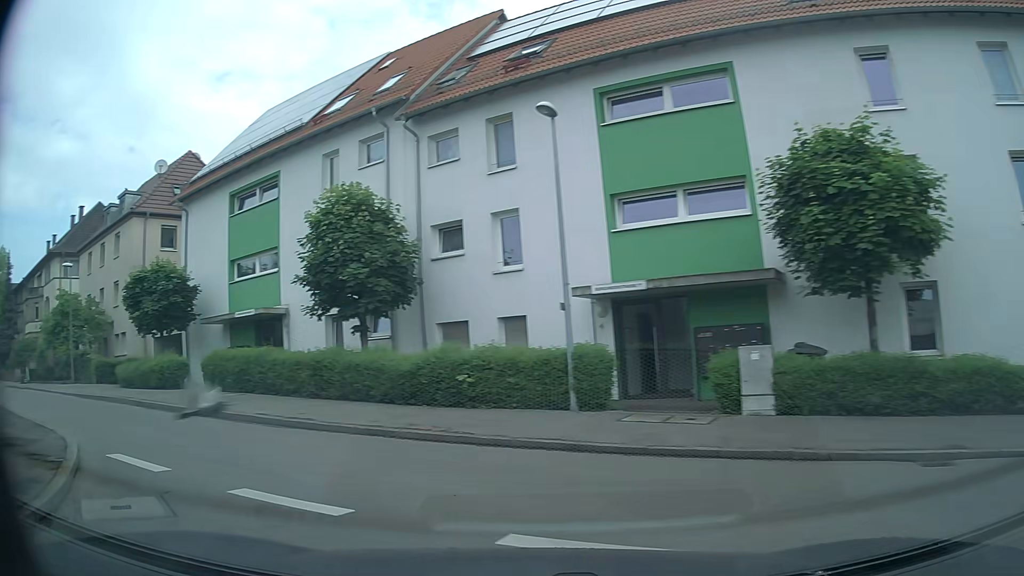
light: Day
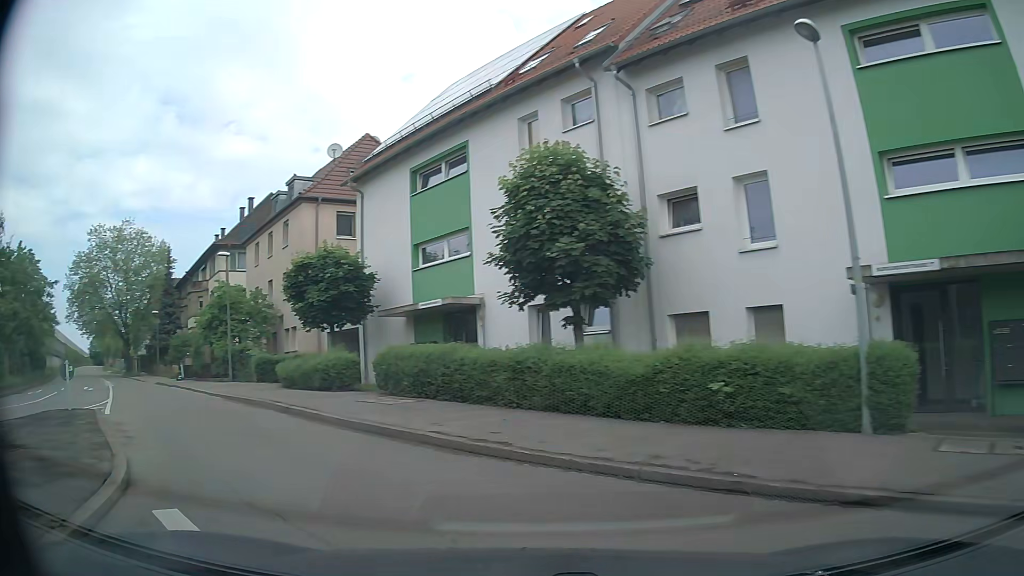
(-0.6, +3.7) m; -17°
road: tertiary_link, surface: asphalt
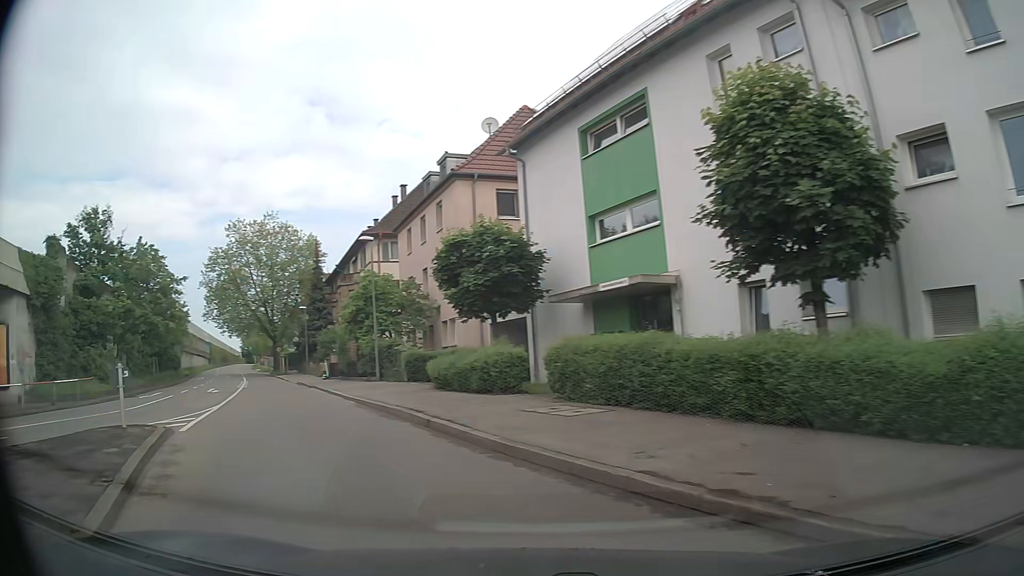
(-0.6, +4.0) m; -17°
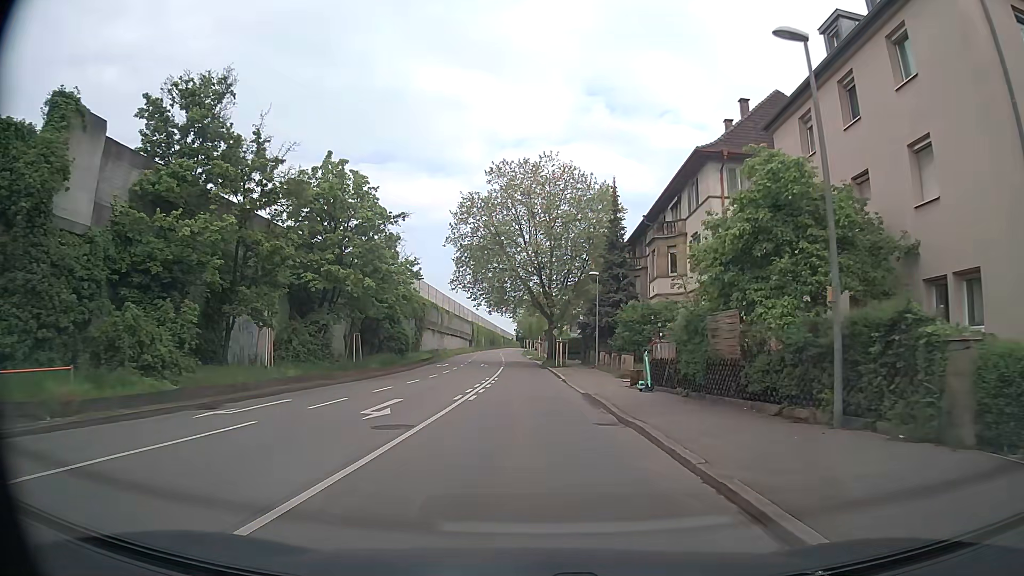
(-5.9, +19.1) m; -23°
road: tertiary
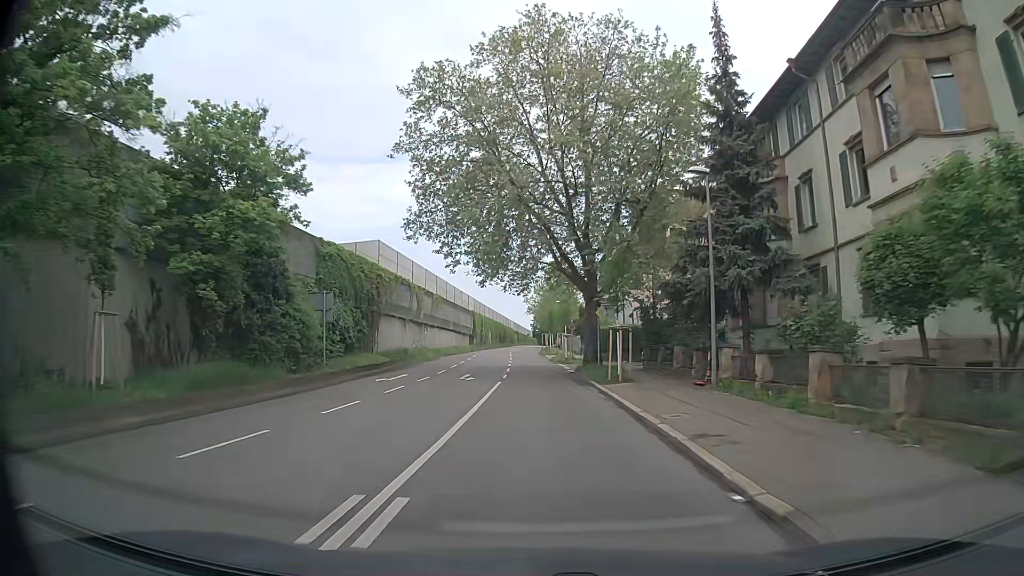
(-0.2, +25.7) m; -1°
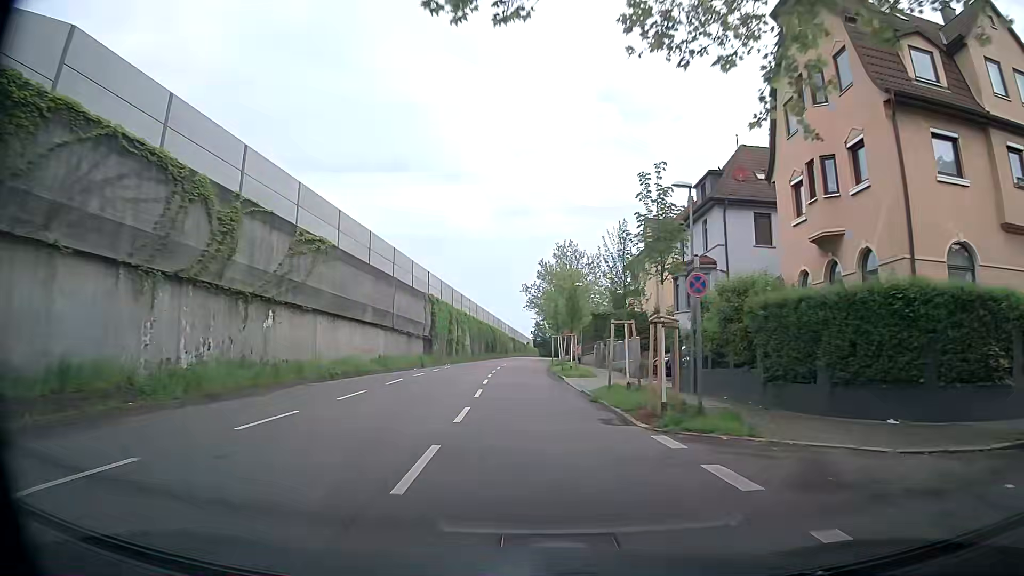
(-0.1, +34.5) m; 0°
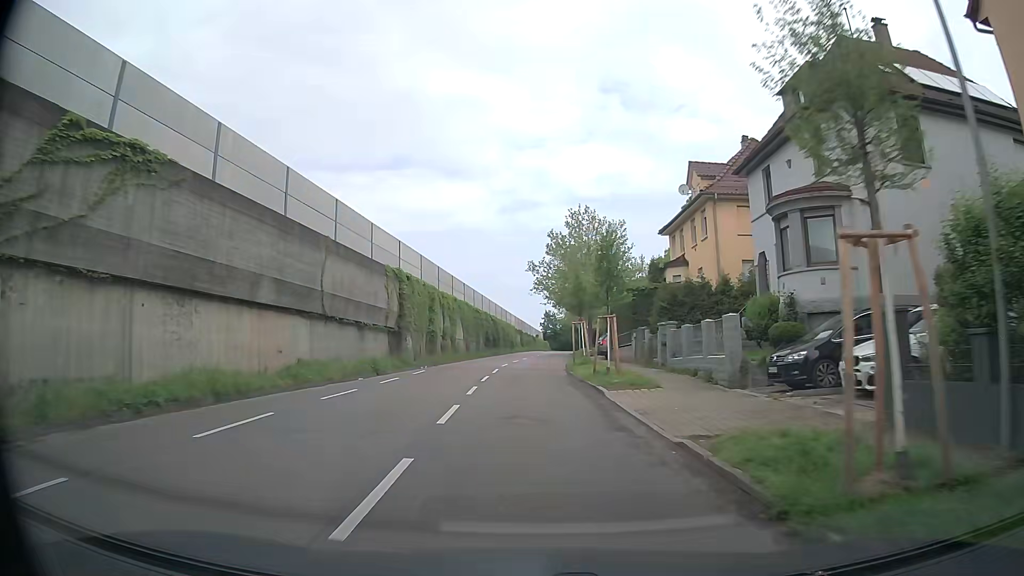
(-0.1, +13.7) m; 0°
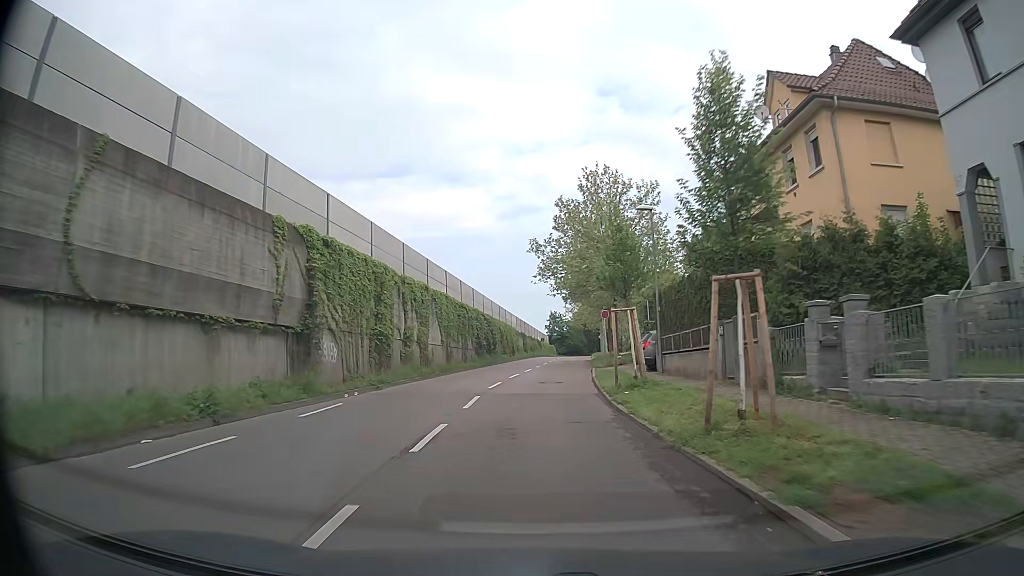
(-0.3, +14.0) m; -2°
